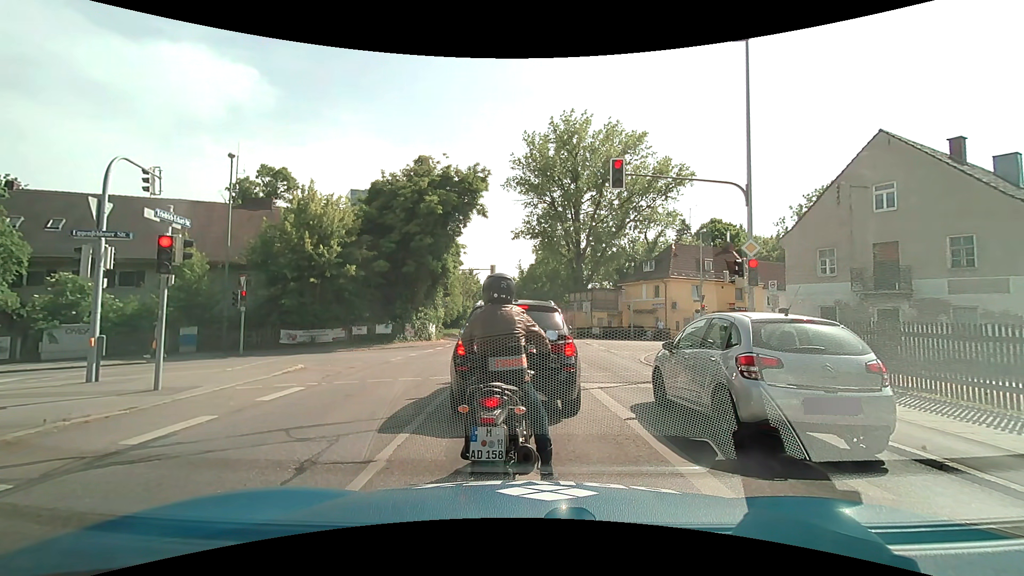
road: secondary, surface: asphalt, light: Day
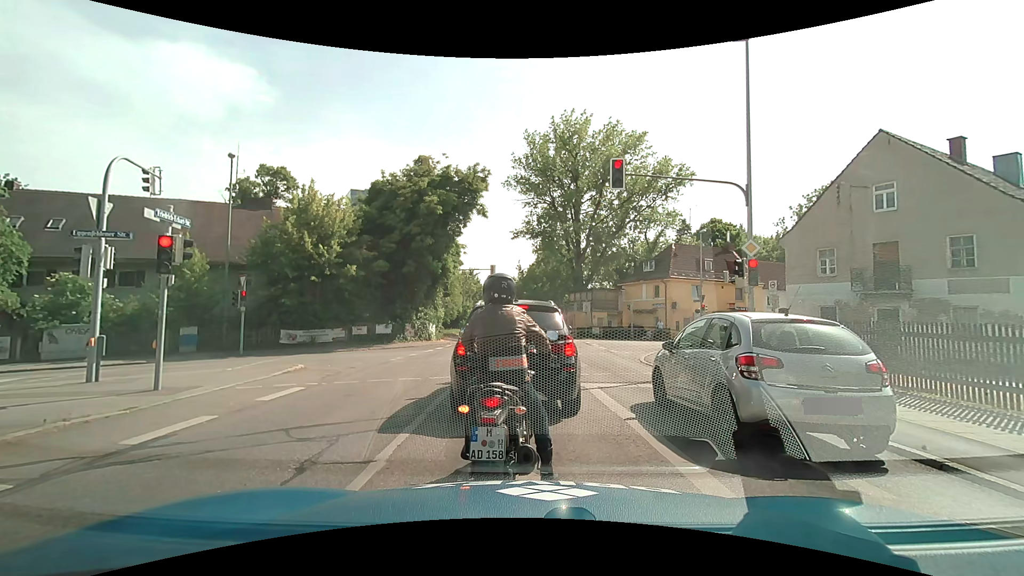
(0.0, 0.0) m; 0°
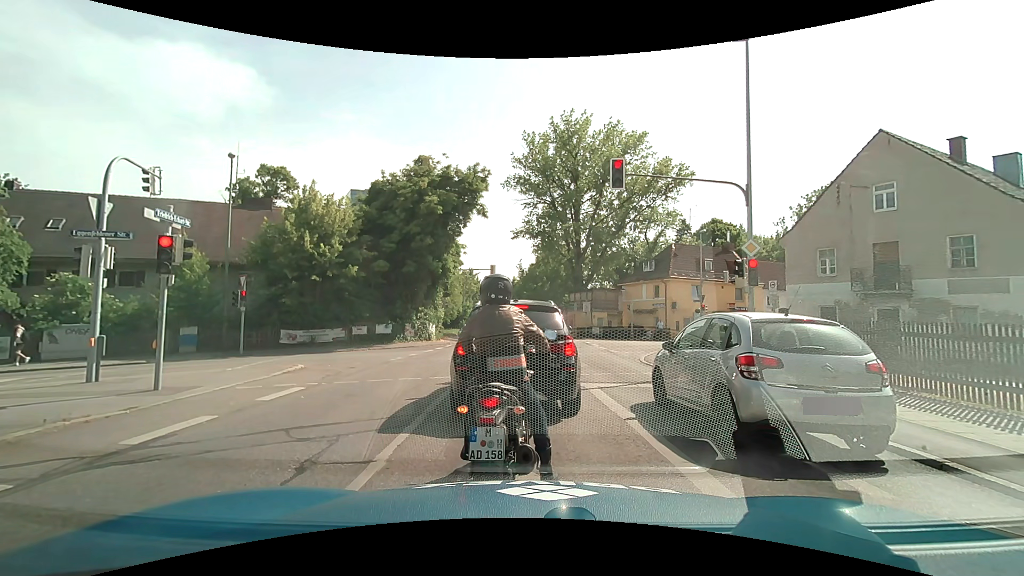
(0.0, 0.0) m; 0°
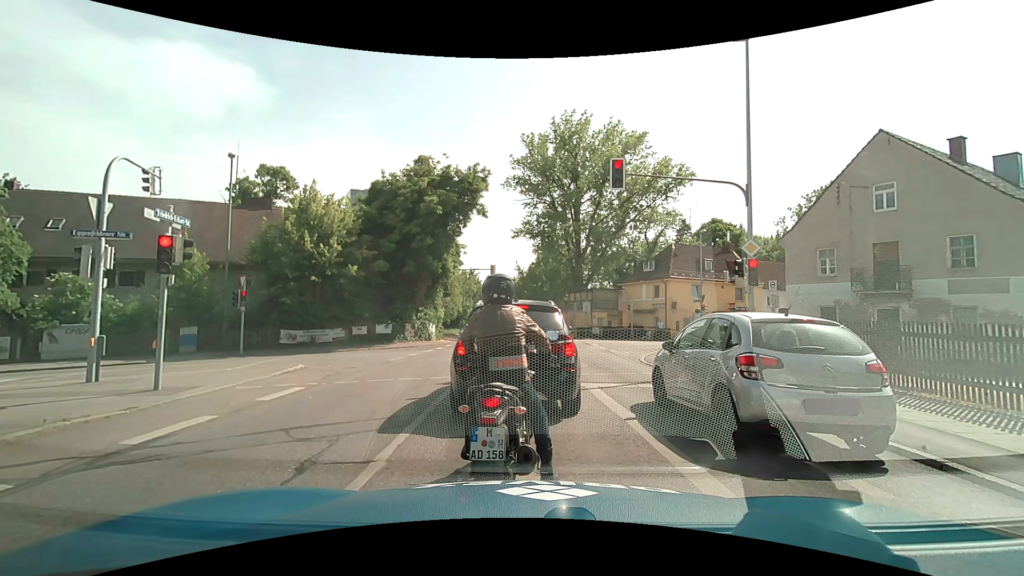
(0.0, 0.0) m; 0°
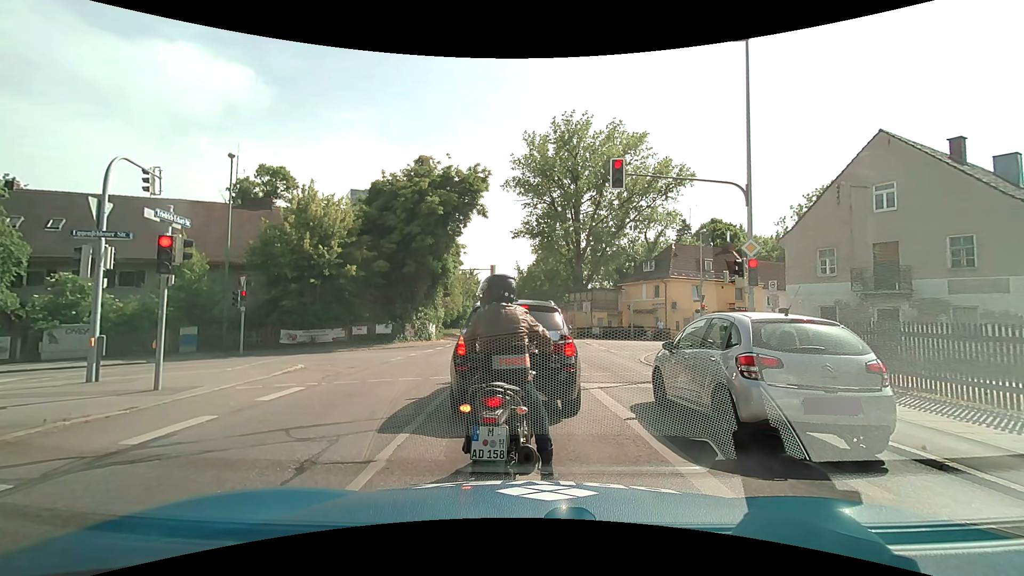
(0.0, 0.0) m; 0°
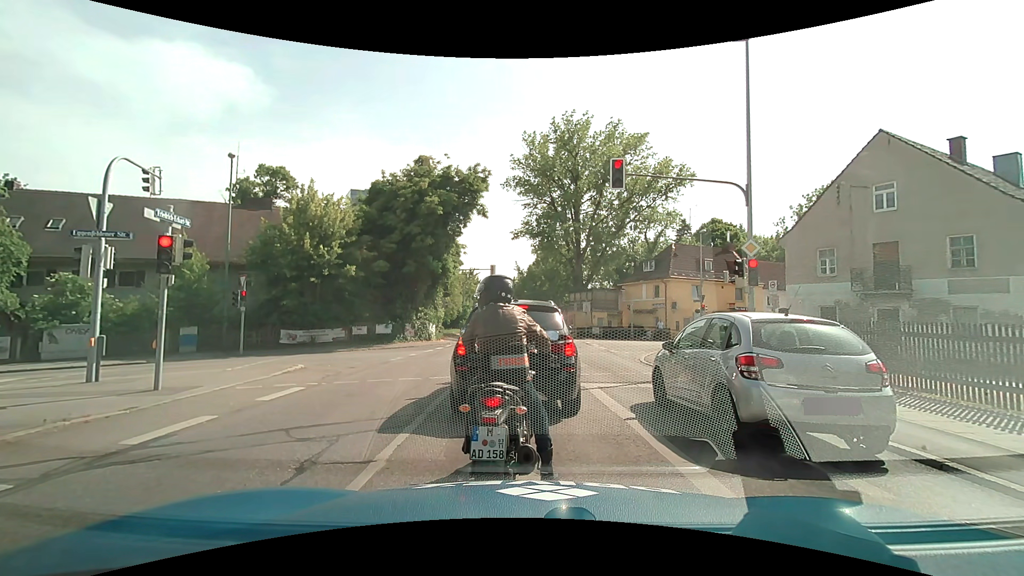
(0.0, 0.0) m; 0°
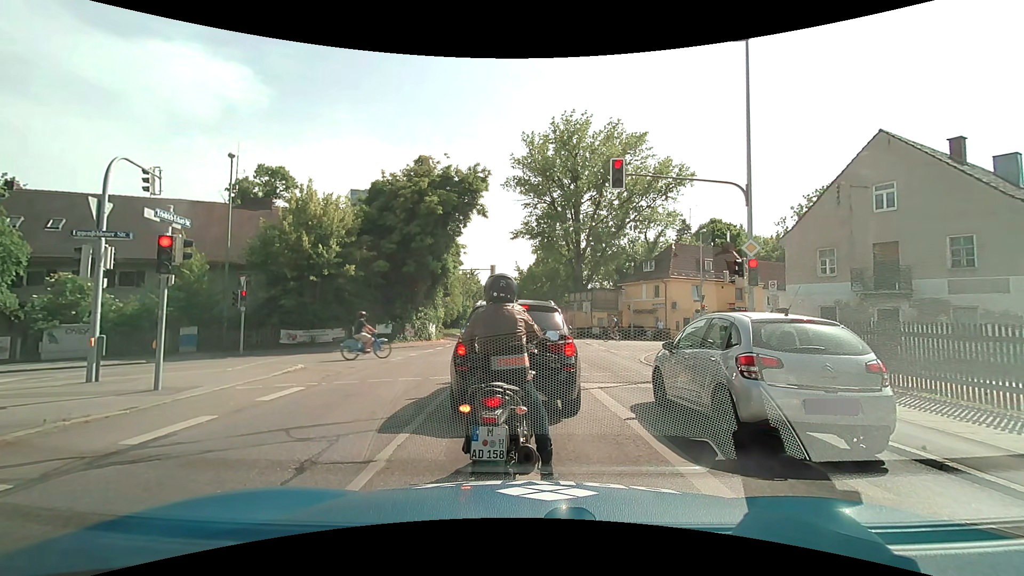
(0.0, 0.0) m; 0°
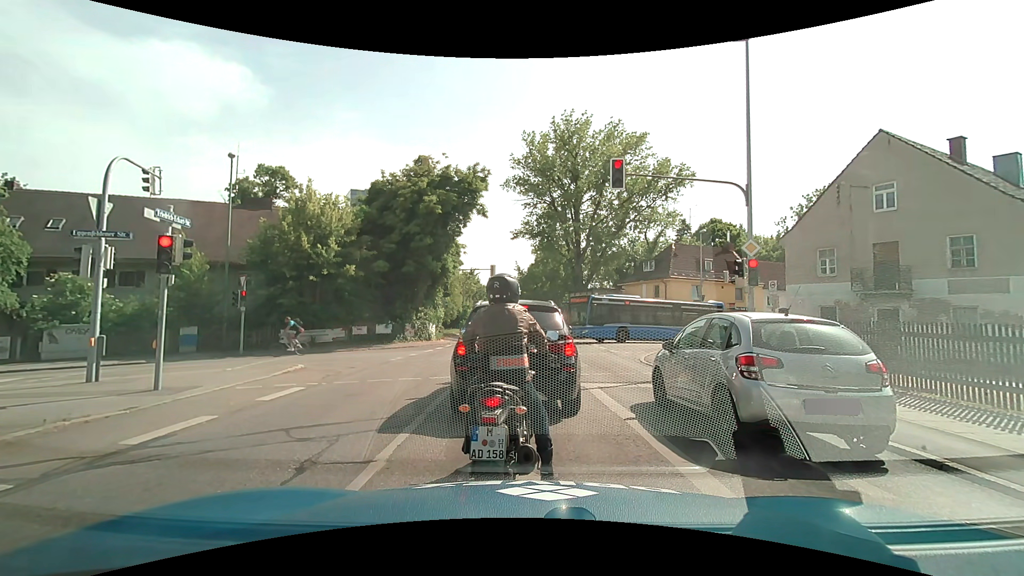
(0.0, 0.0) m; 0°
